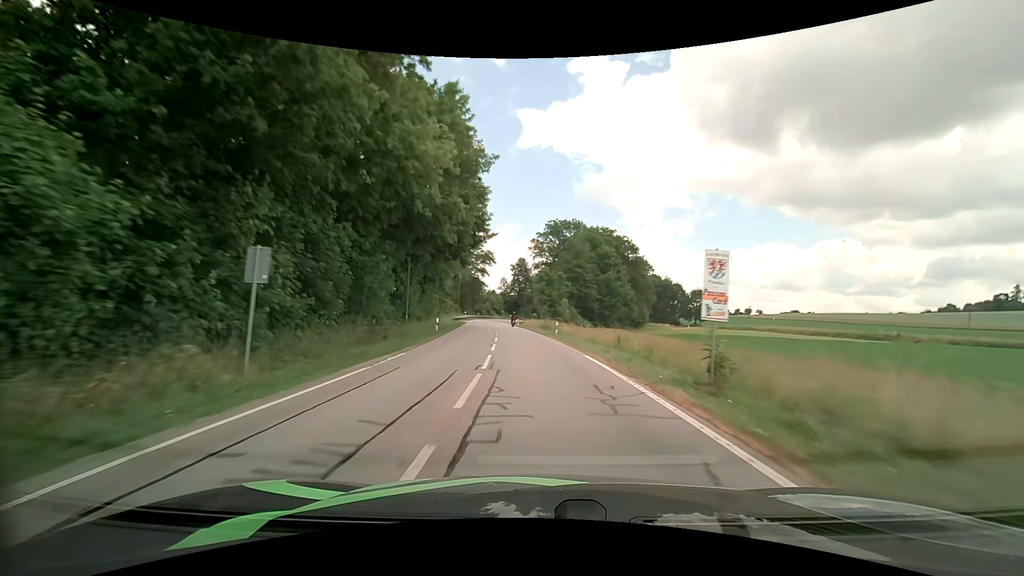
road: secondary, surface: asphalt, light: Day
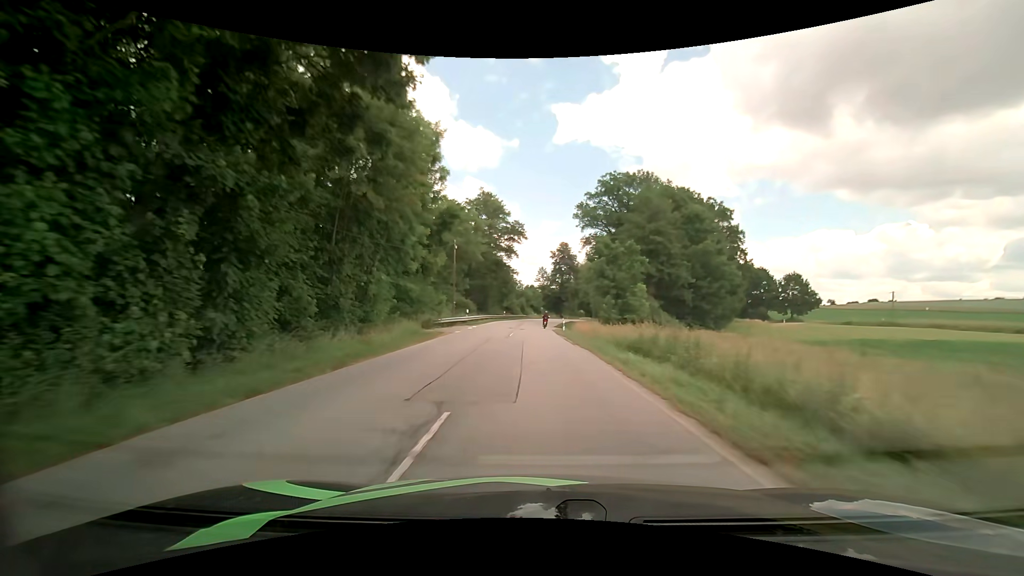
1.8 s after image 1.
(-1.3, +33.6) m; -5°
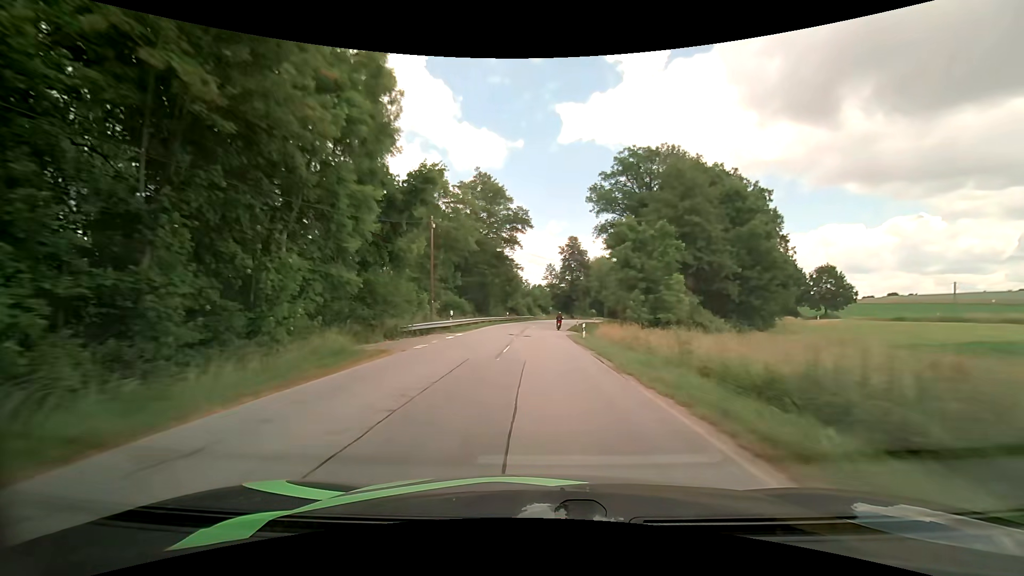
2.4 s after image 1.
(0.0, +10.9) m; 0°
(0, +10) (0, +20) (0, +30) (0, +40) (+1, +50) (+1, +60) (+3, +70) (+4, +80) (+6, +90) (+8, +99) m
